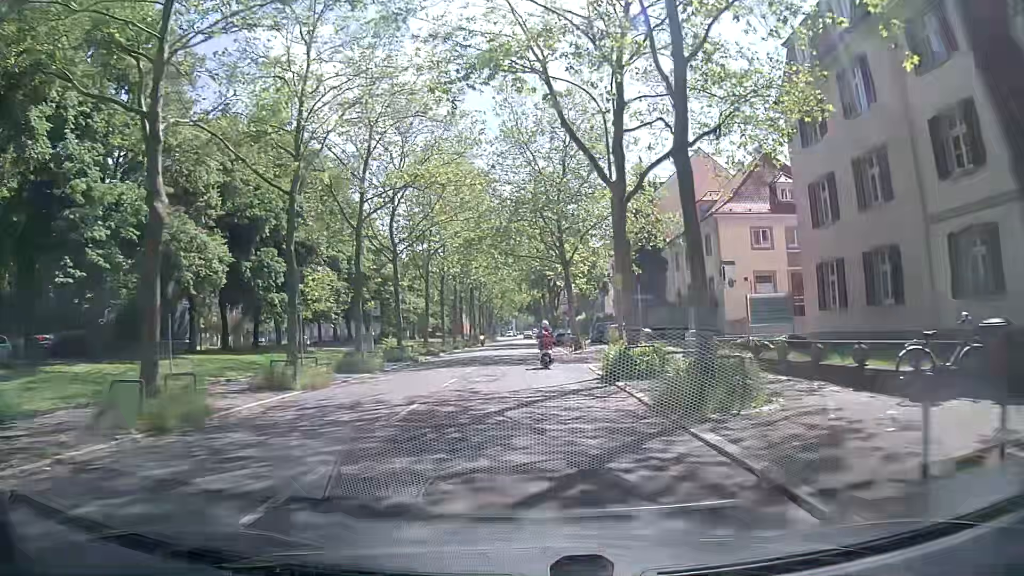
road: secondary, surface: asphalt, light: Day
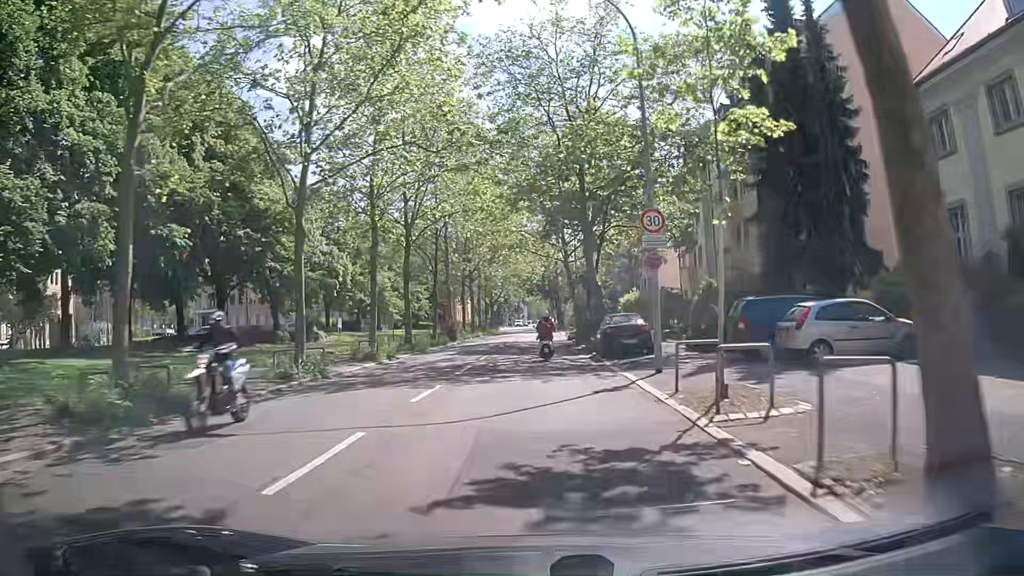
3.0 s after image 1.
(-0.1, +35.2) m; -1°
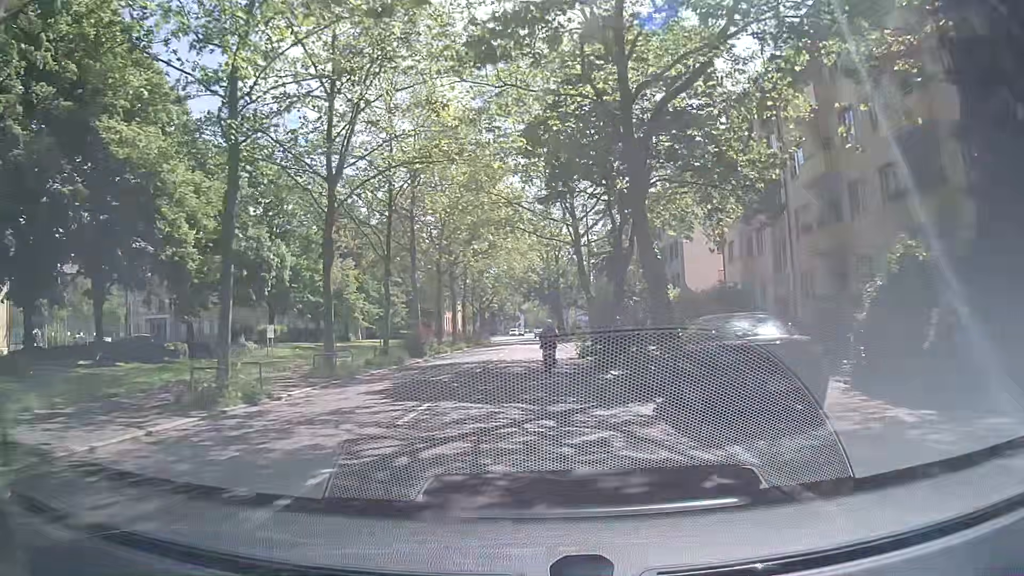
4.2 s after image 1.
(-0.1, +14.1) m; 0°
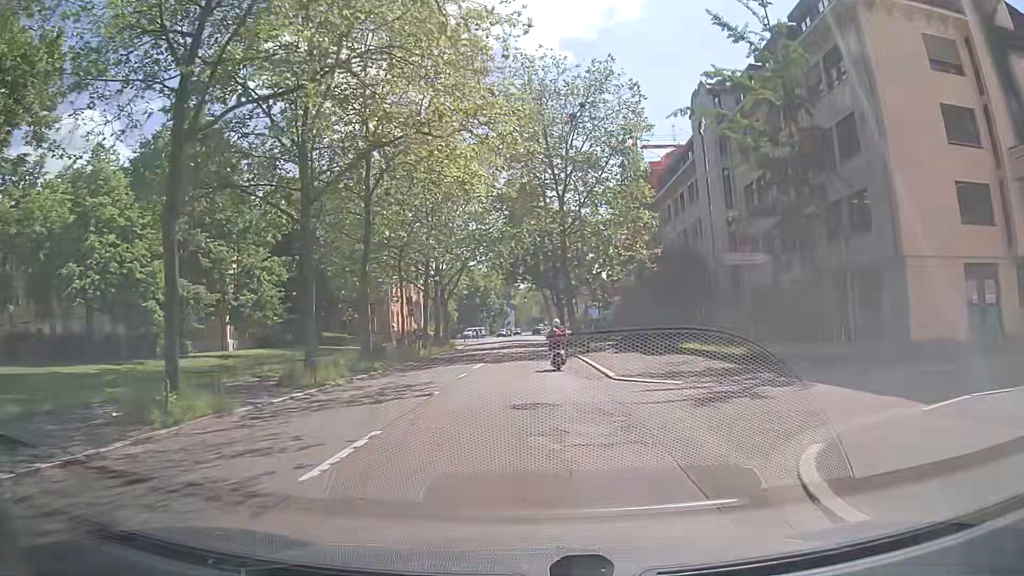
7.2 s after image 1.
(+0.3, +34.1) m; +1°
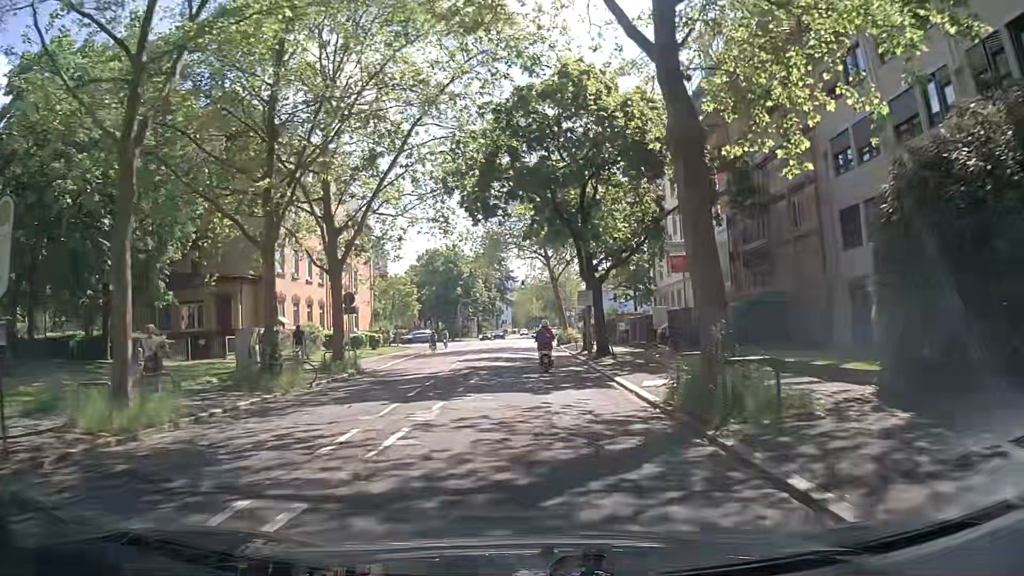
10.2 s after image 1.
(-0.4, +33.8) m; 0°
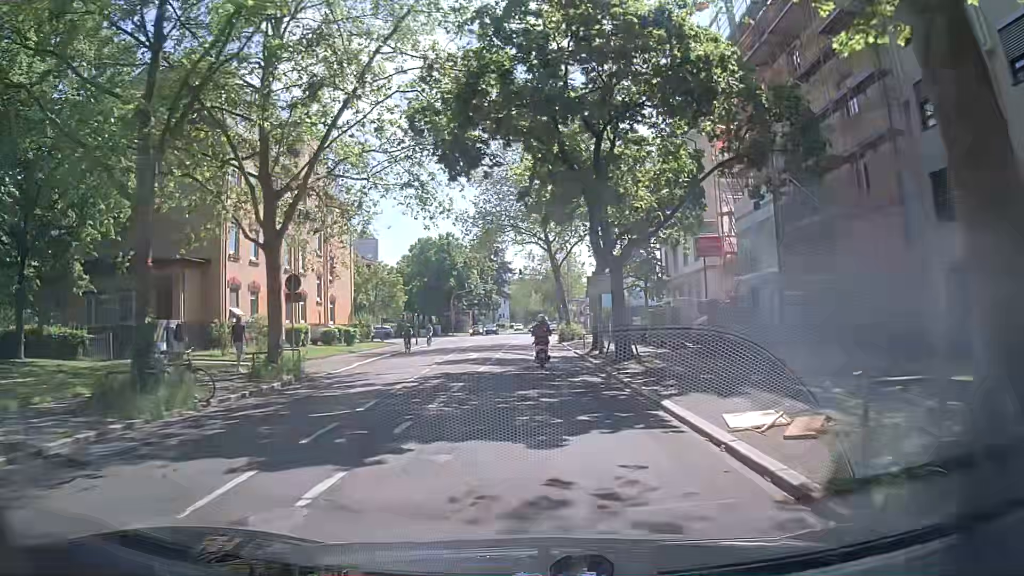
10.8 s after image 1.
(-0.1, +6.7) m; 0°
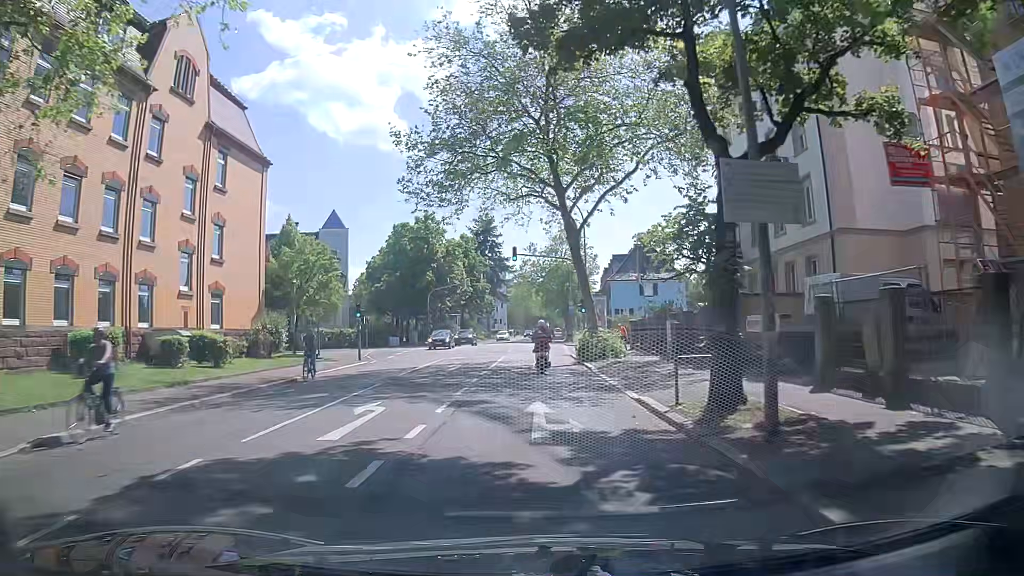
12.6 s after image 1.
(-0.1, +20.1) m; +1°
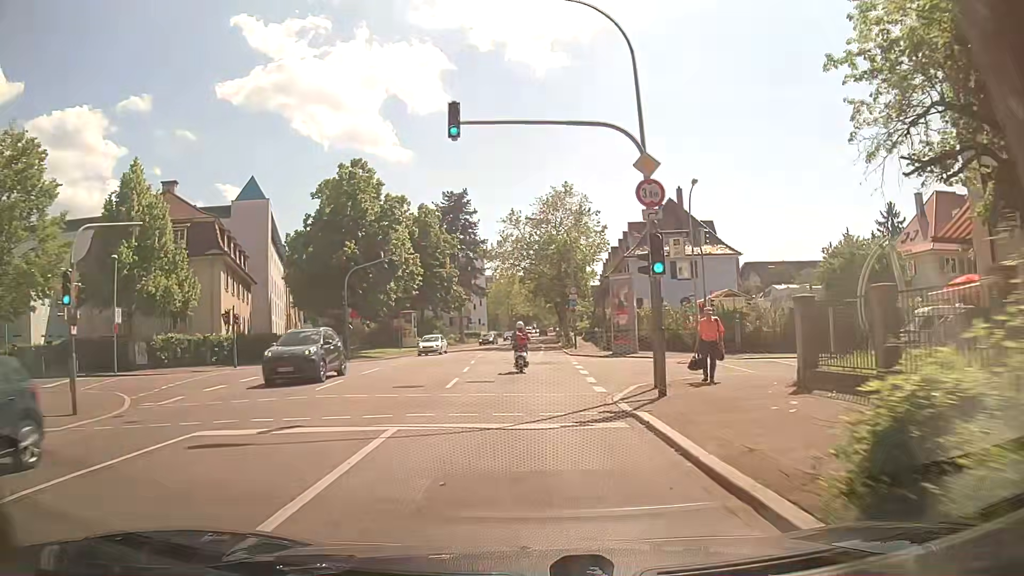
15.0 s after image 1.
(-0.2, +26.1) m; +1°
(0, +10) (0, +20) (-1, +30) (-2, +40) (-2, +50) (-2, +60) (-2, +70) (-2, +80) (-2, +90) (-2, +100) m
